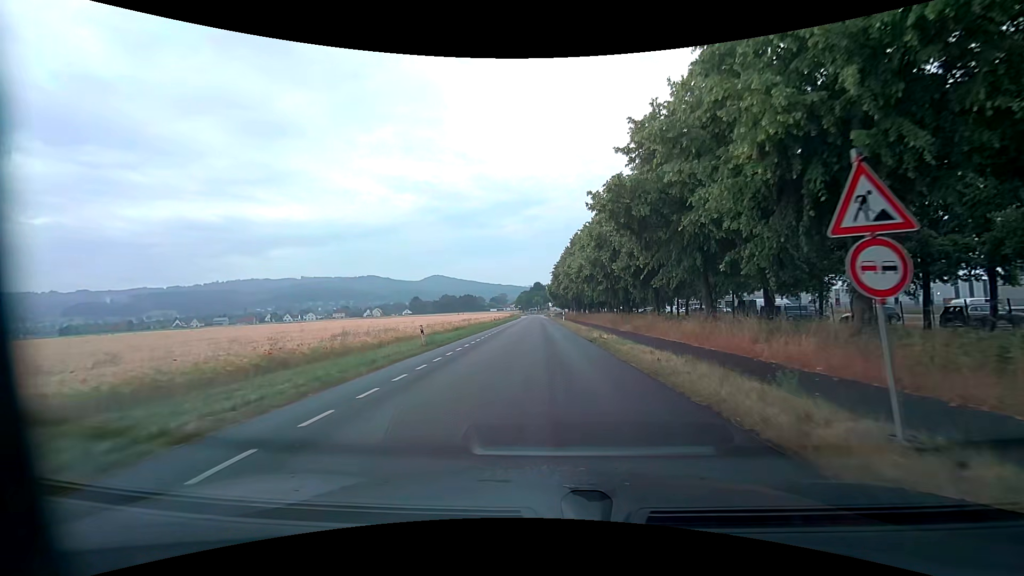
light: Day
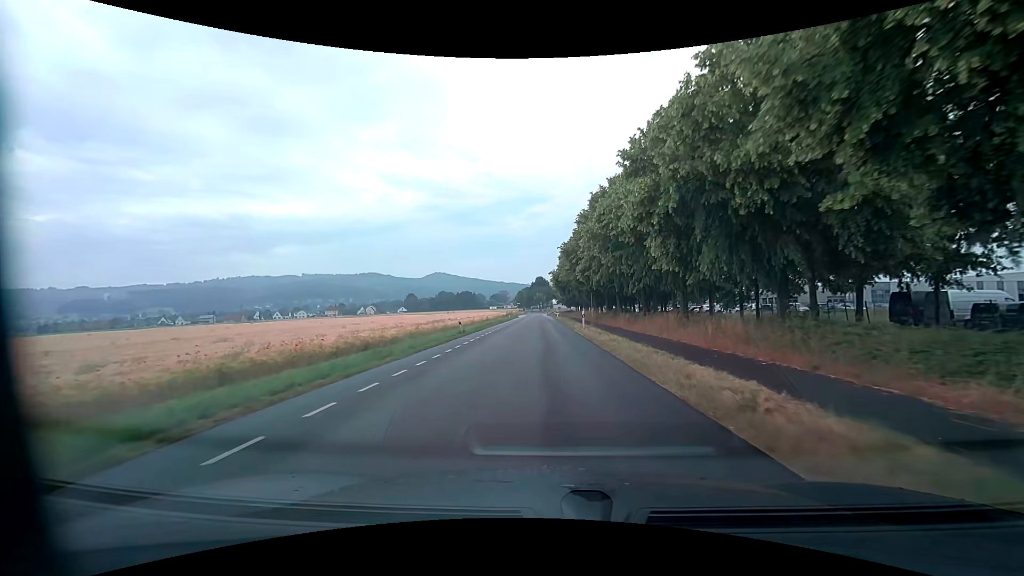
(-0.2, +27.1) m; -1°
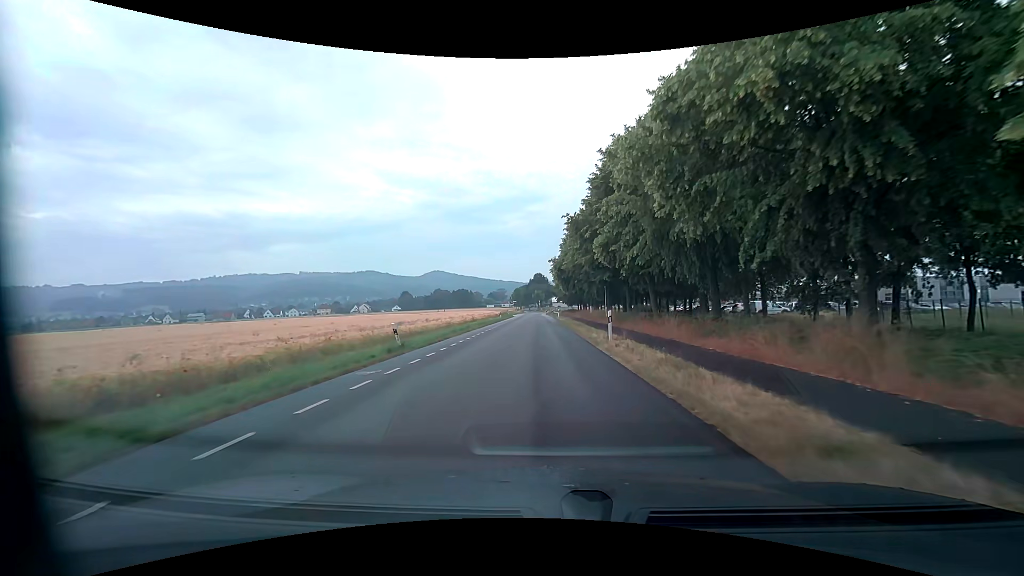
(+0.1, +14.7) m; 0°
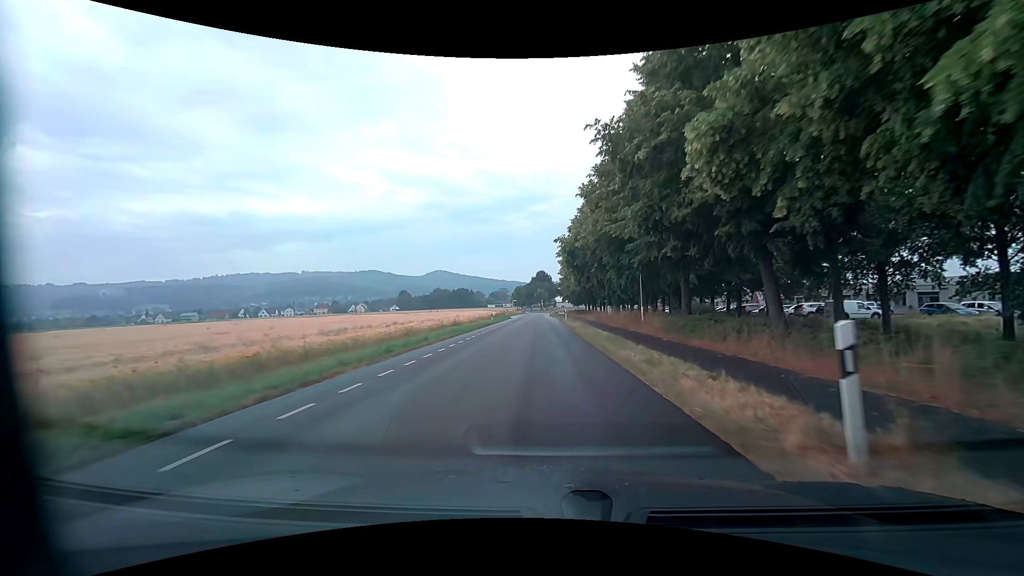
(0.0, +15.2) m; 0°
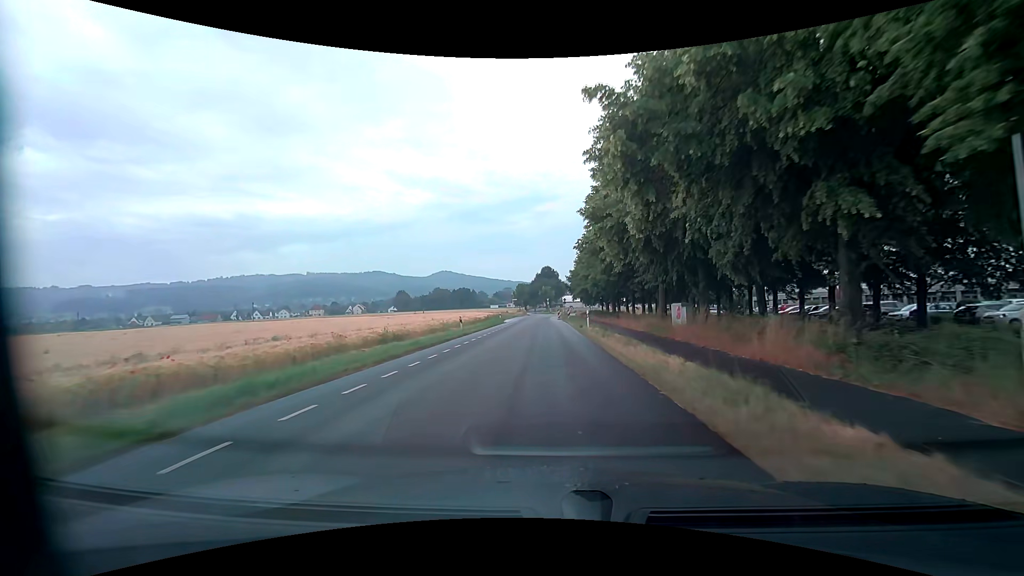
(-0.4, +23.2) m; -1°
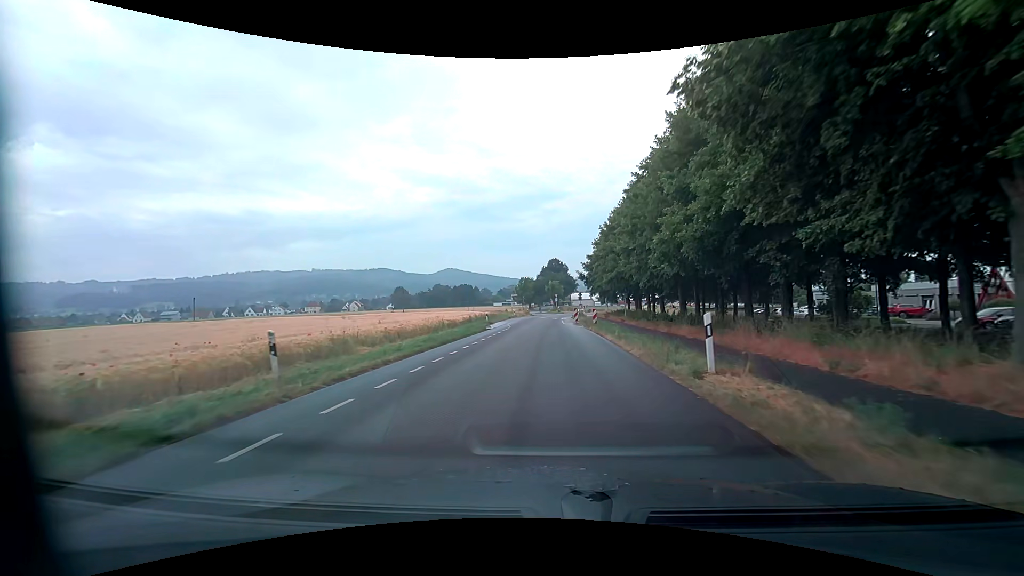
(-0.4, +22.9) m; -2°
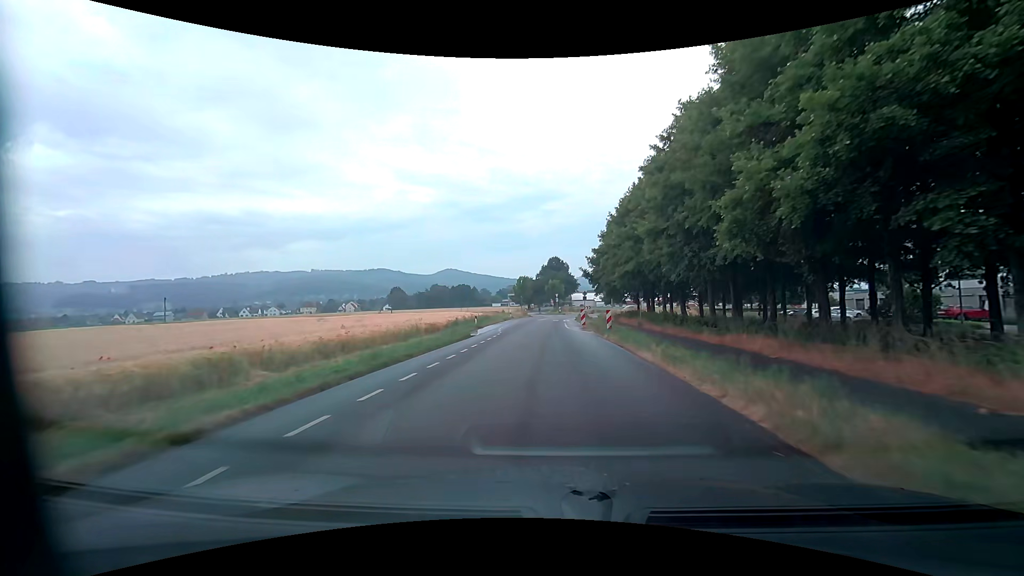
(+0.1, +7.5) m; +1°
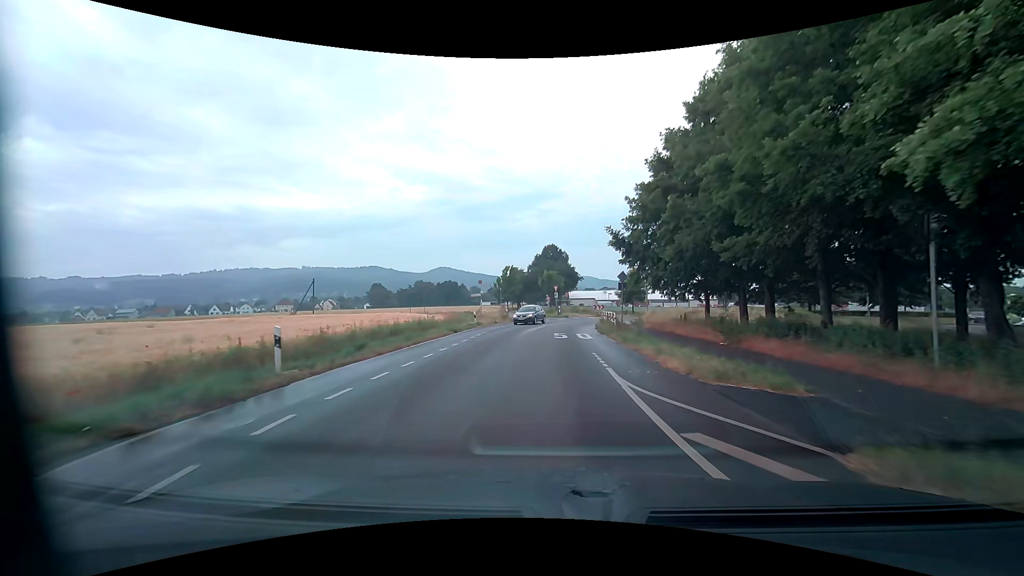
(0.0, +29.2) m; 0°
